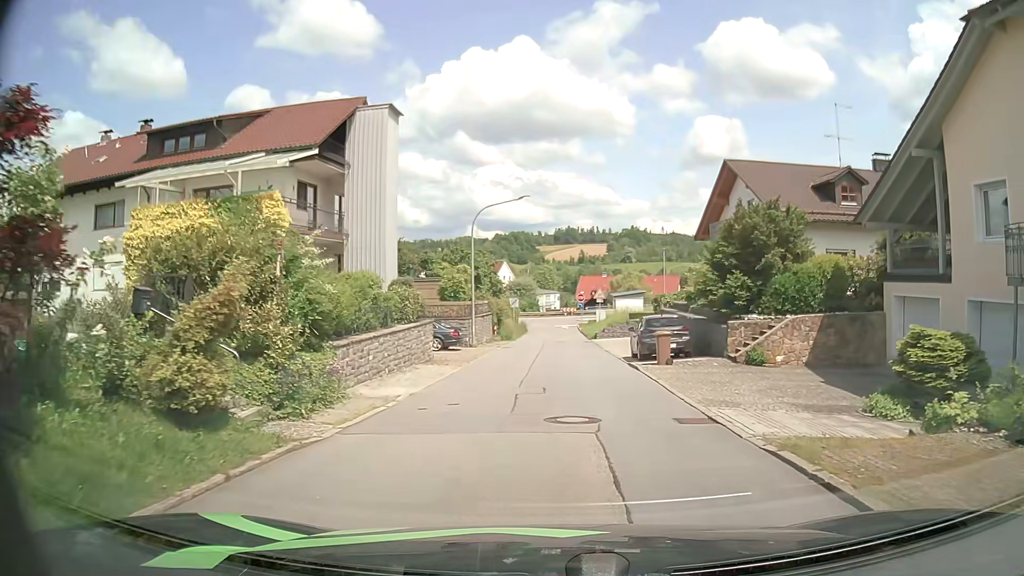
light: Day
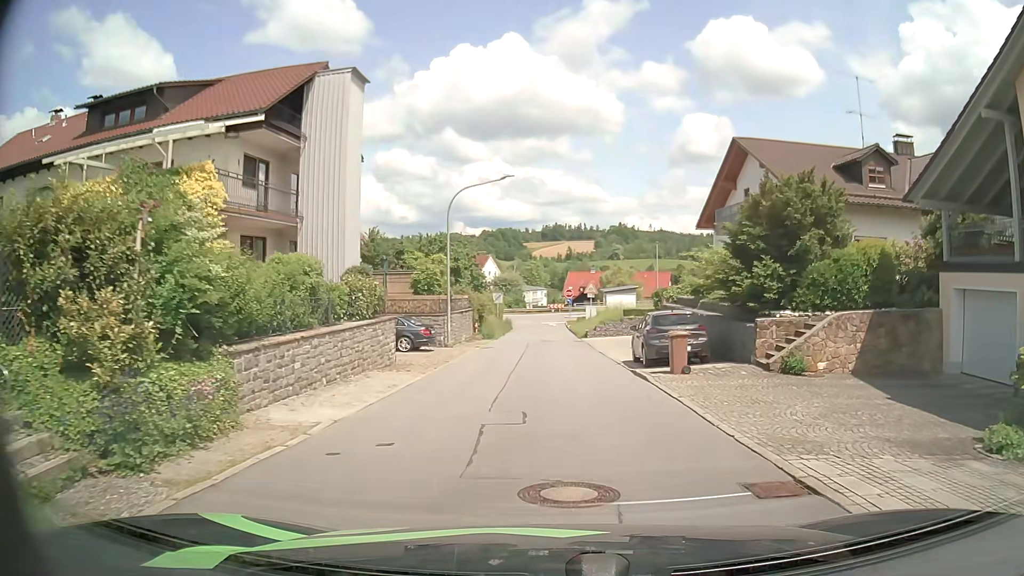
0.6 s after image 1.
(+0.1, +4.1) m; +2°
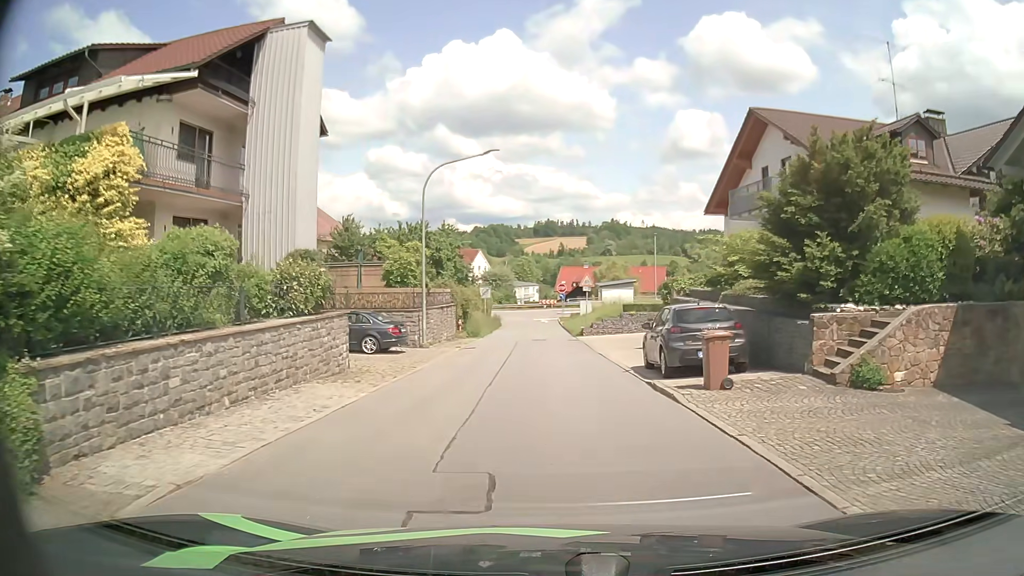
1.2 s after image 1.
(0.0, +4.1) m; +1°
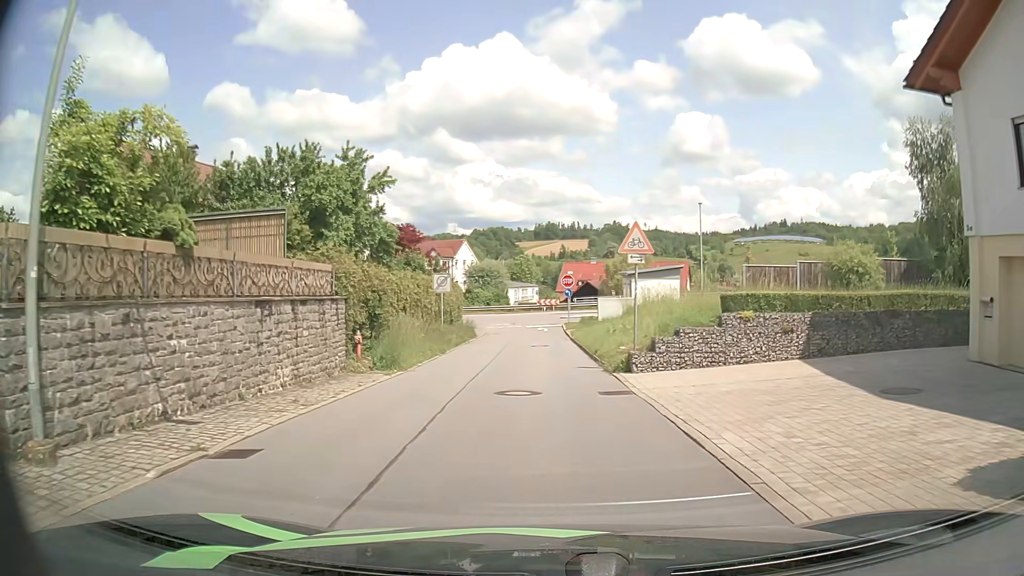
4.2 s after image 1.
(+0.1, +21.1) m; 0°
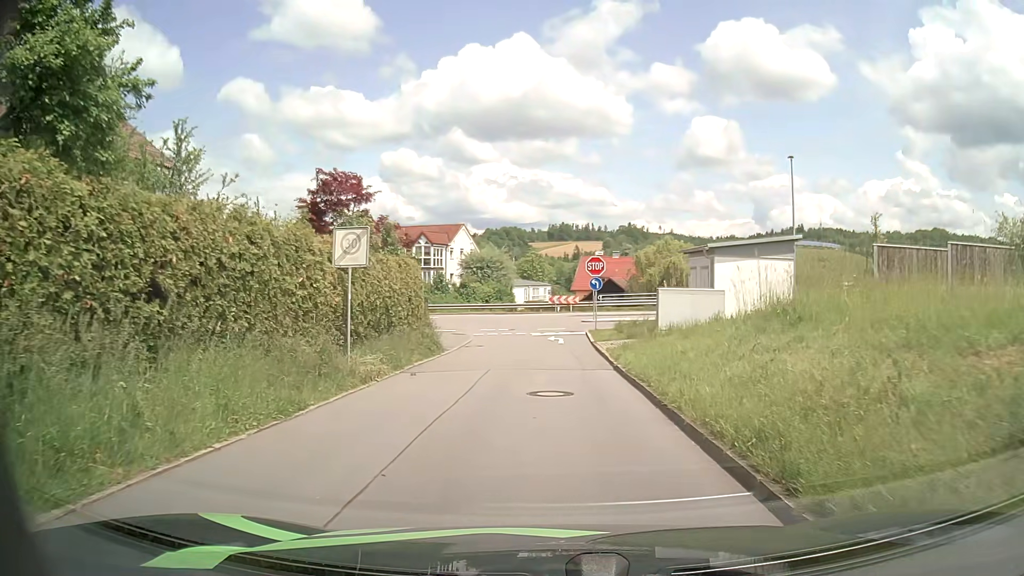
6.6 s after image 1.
(-0.3, +16.3) m; -2°
(0, +10) (0, +20) (0, +30) (-2, +40) (-10, +45) (-20, +47) (-30, +48) (-39, +49) (-49, +50) (-59, +50) m
